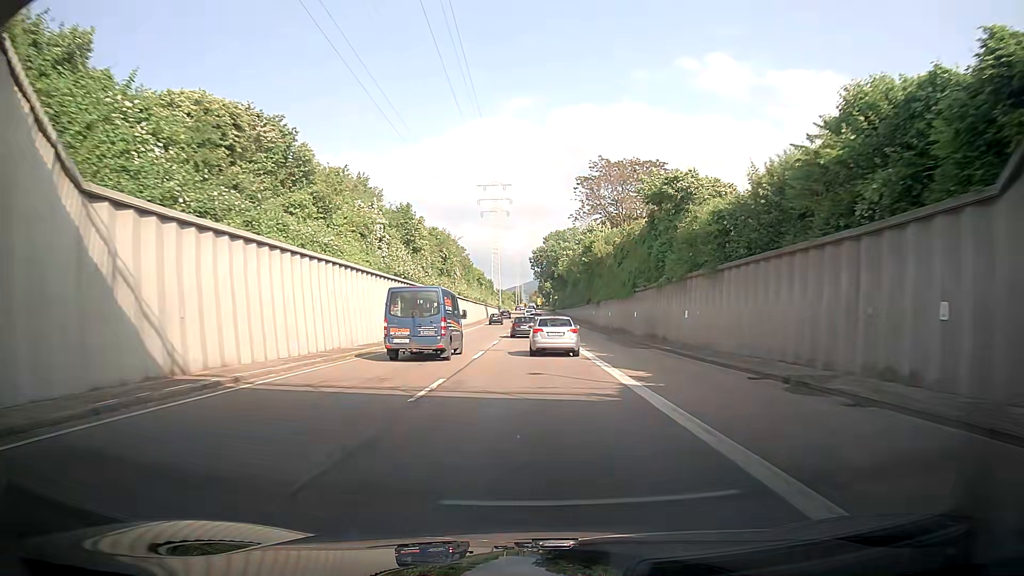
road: trunk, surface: asphalt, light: Day
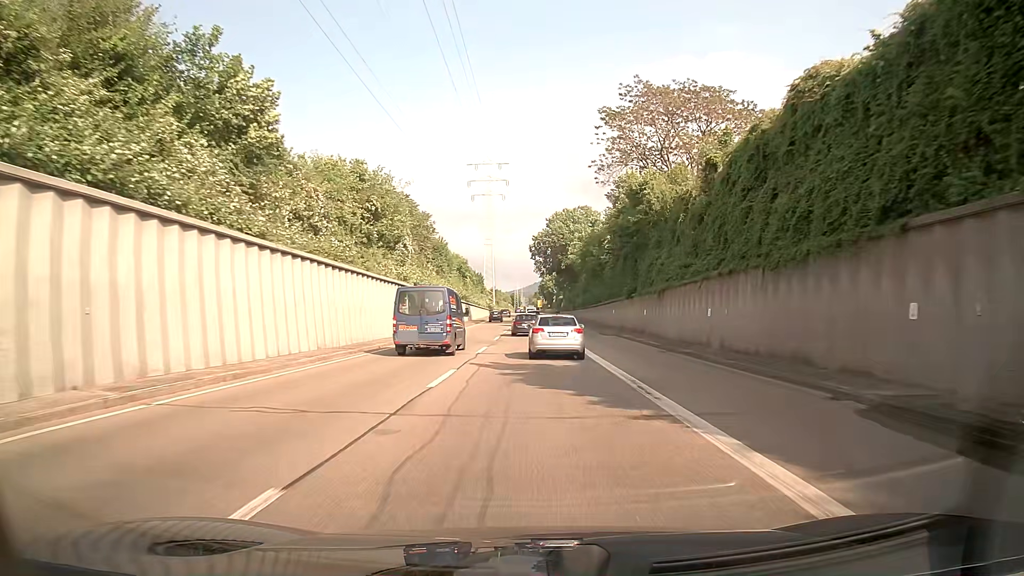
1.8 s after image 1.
(+0.1, +34.2) m; +1°
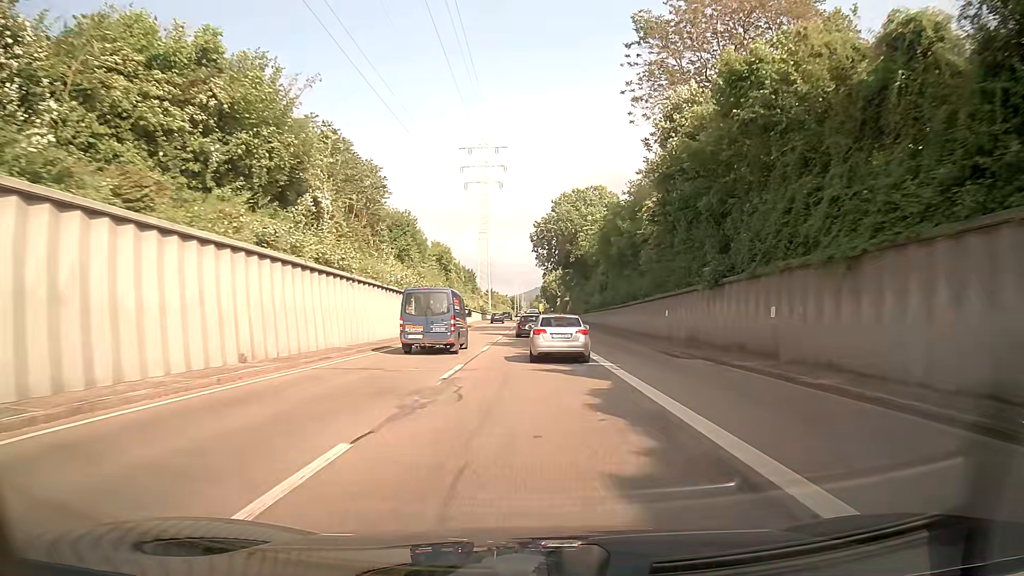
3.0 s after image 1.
(-0.1, +22.1) m; 0°
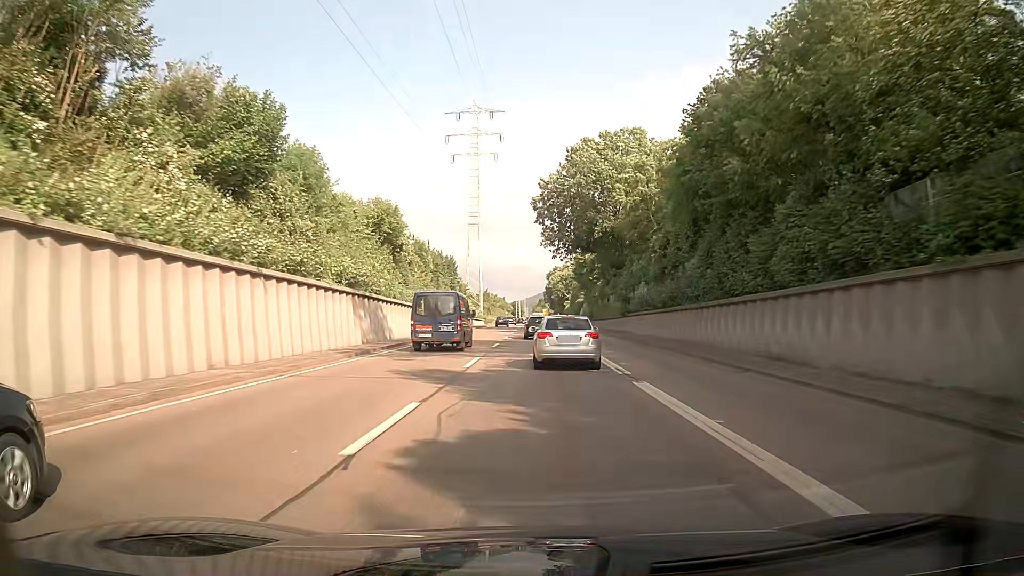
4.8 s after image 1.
(0.0, +32.3) m; -1°
(0, +10) (0, +20) (0, +30) (+1, +40) (+1, +50) (+1, +60) (+1, +70) (+1, +80) (+1, +90) (+2, +100) m
